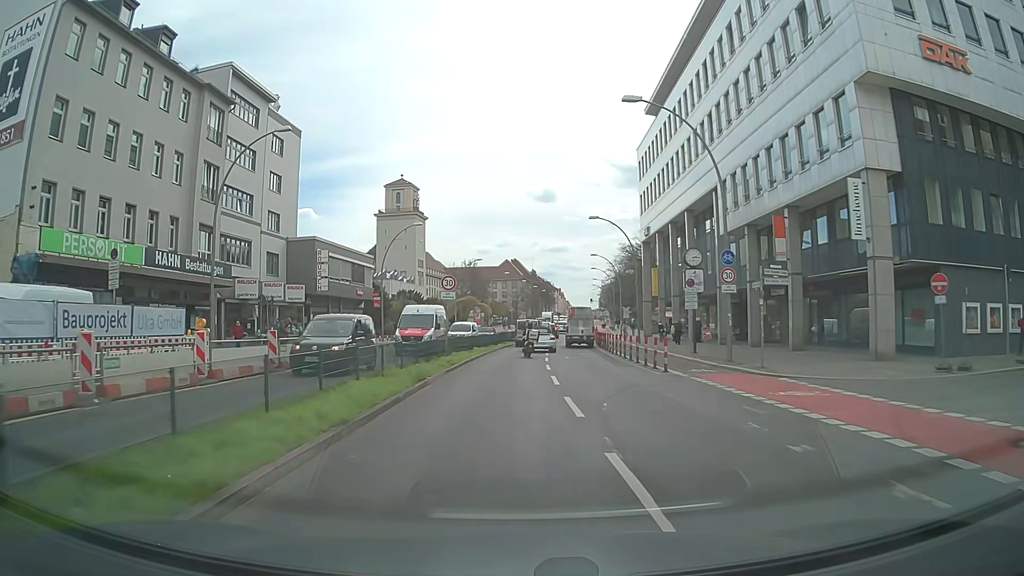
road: primary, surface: asphalt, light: Day
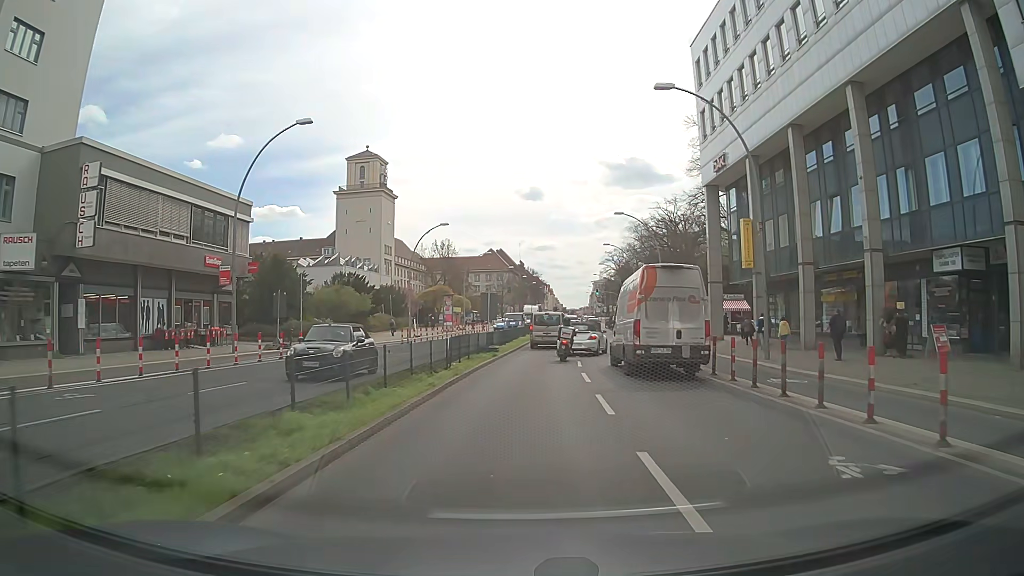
(+0.2, +30.3) m; +1°
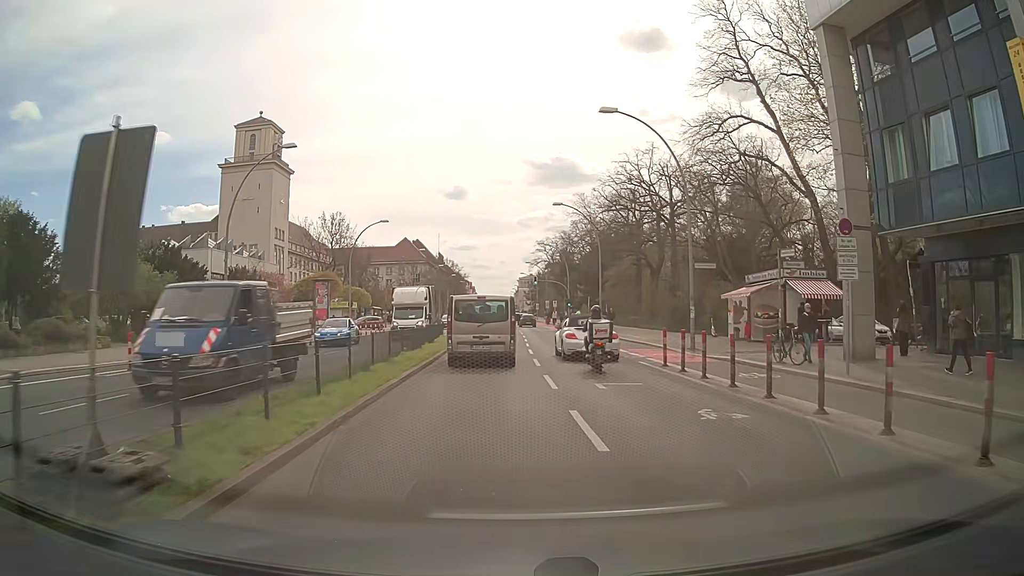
(+0.9, +27.1) m; +6°
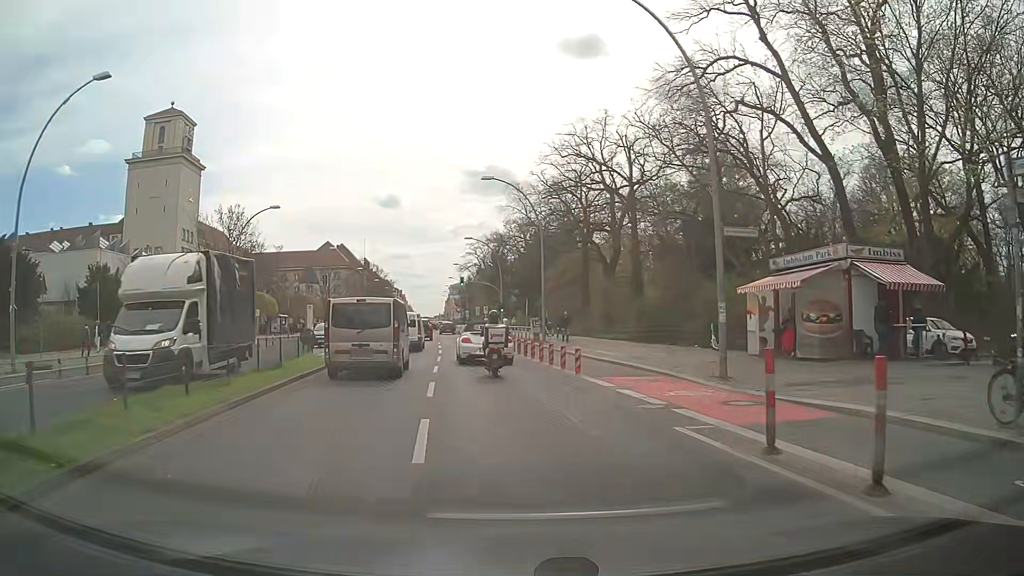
(+0.7, +12.5) m; +6°
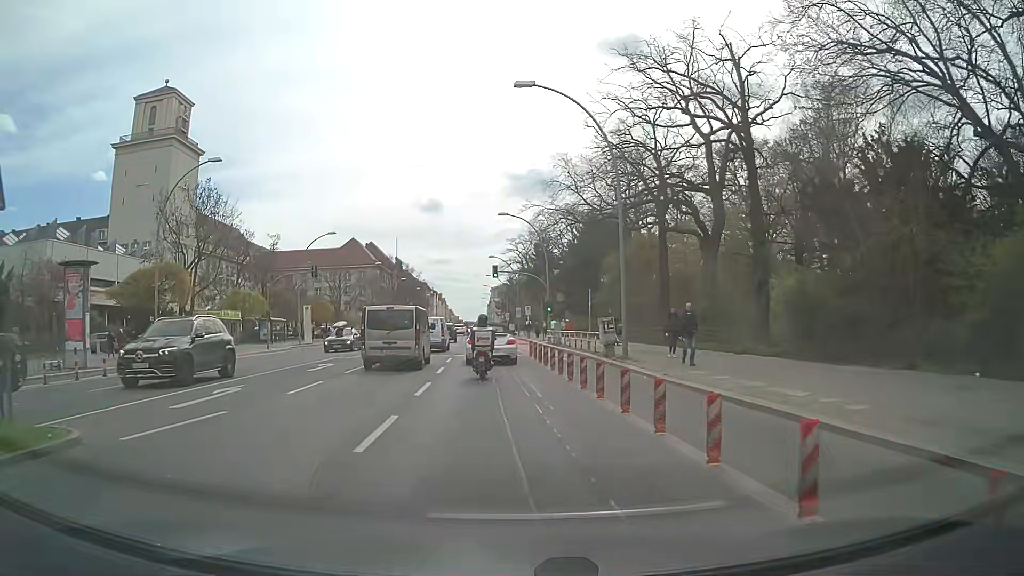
(-0.5, +17.6) m; -3°
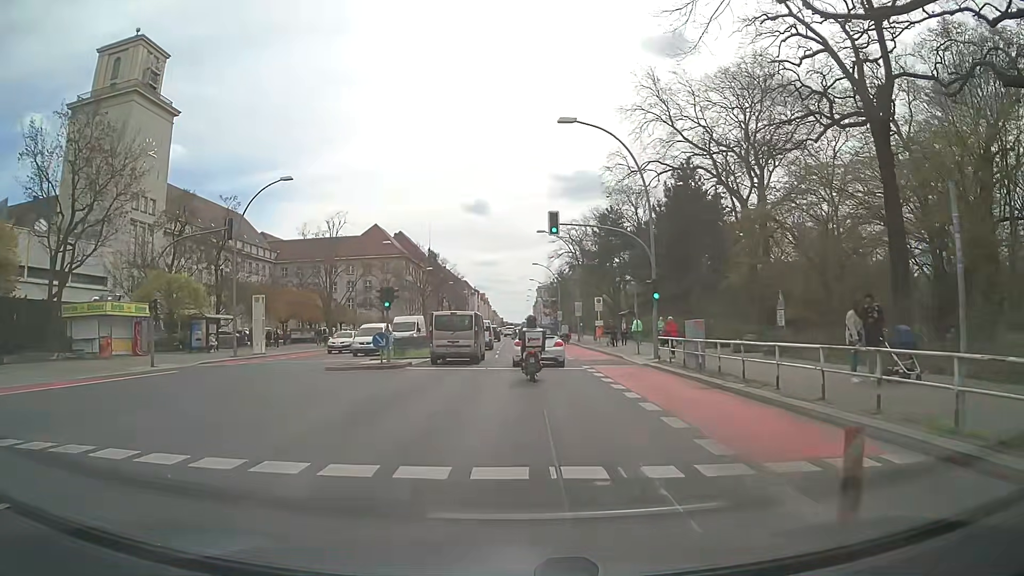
(-1.4, +24.7) m; -5°
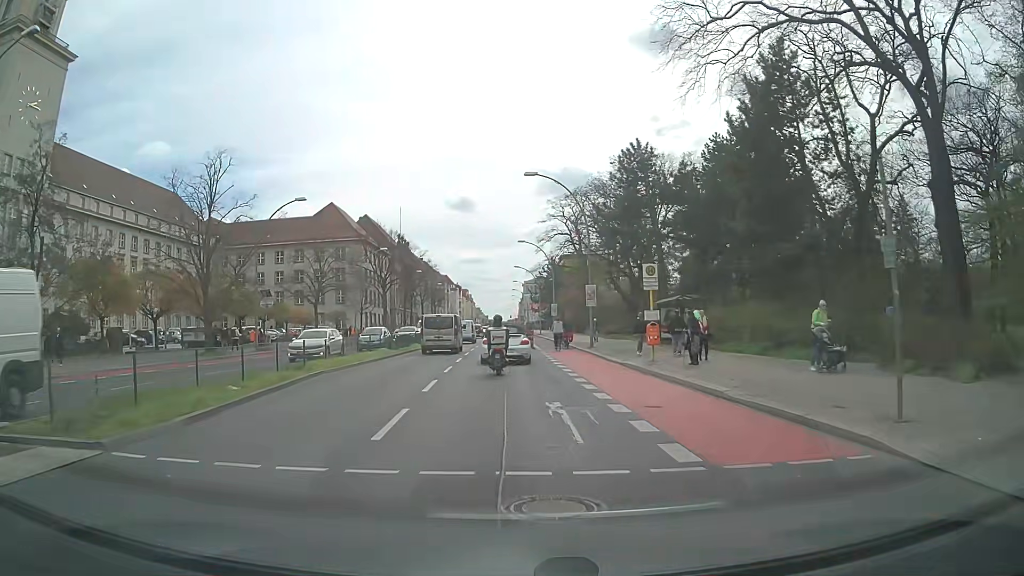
(+0.8, +23.2) m; +2°
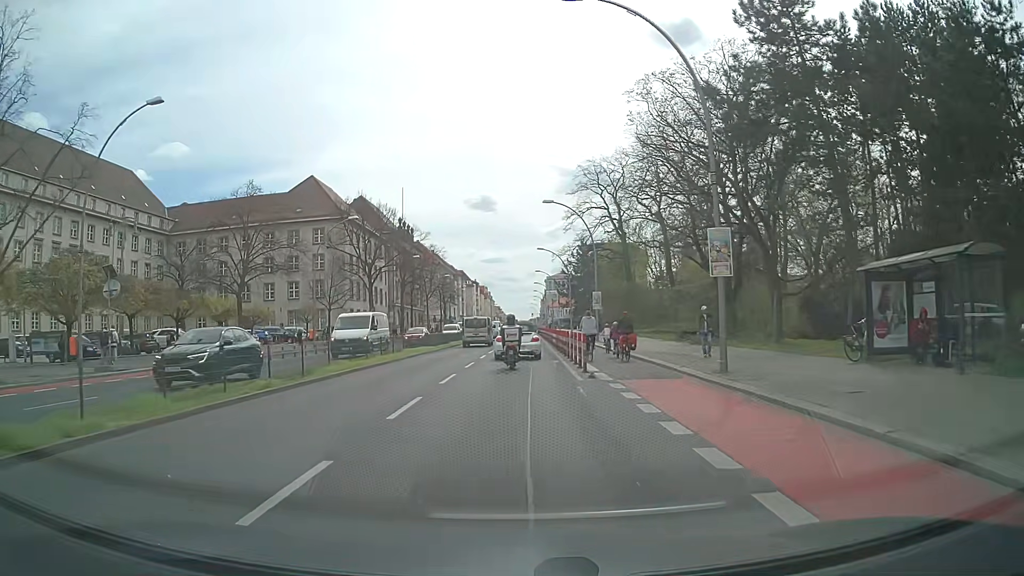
(-0.2, +22.5) m; -1°
(0, +10) (0, +20) (0, +30) (0, +40) (0, +50) (0, +60) (0, +70) (+1, +80) (+1, +90) (+1, +100) m
